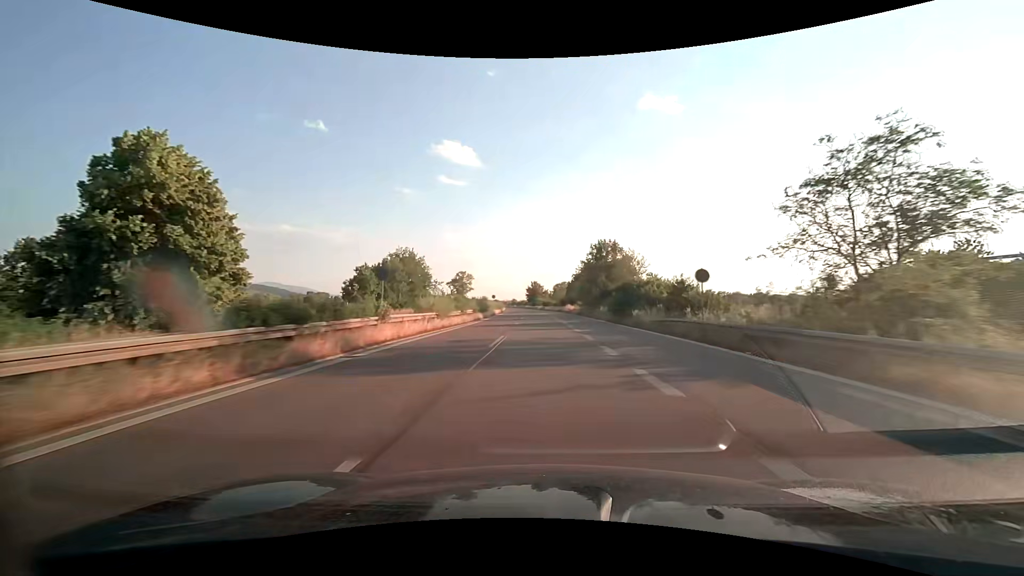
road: trunk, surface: asphalt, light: Day
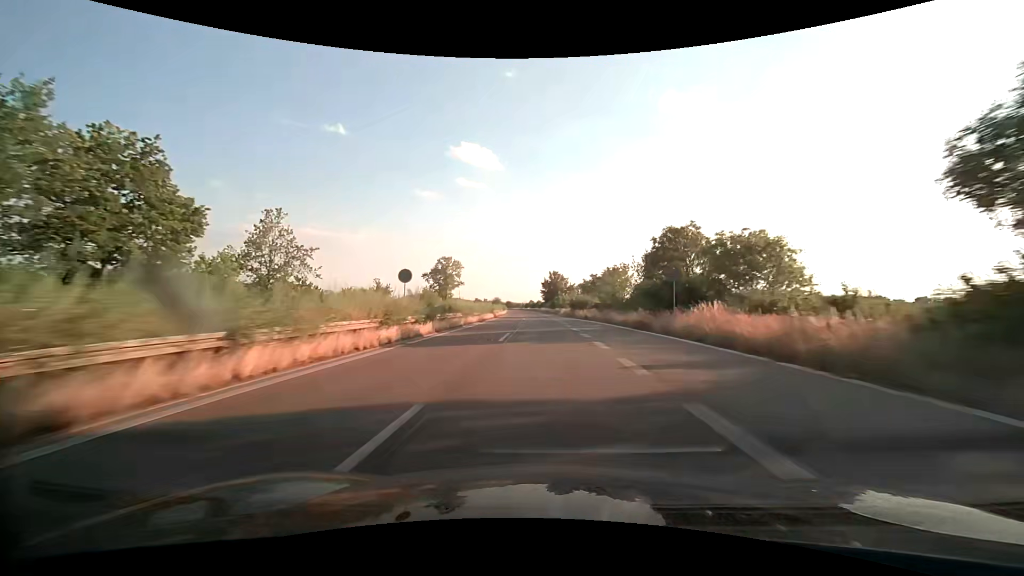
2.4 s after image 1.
(-1.4, +69.6) m; -2°
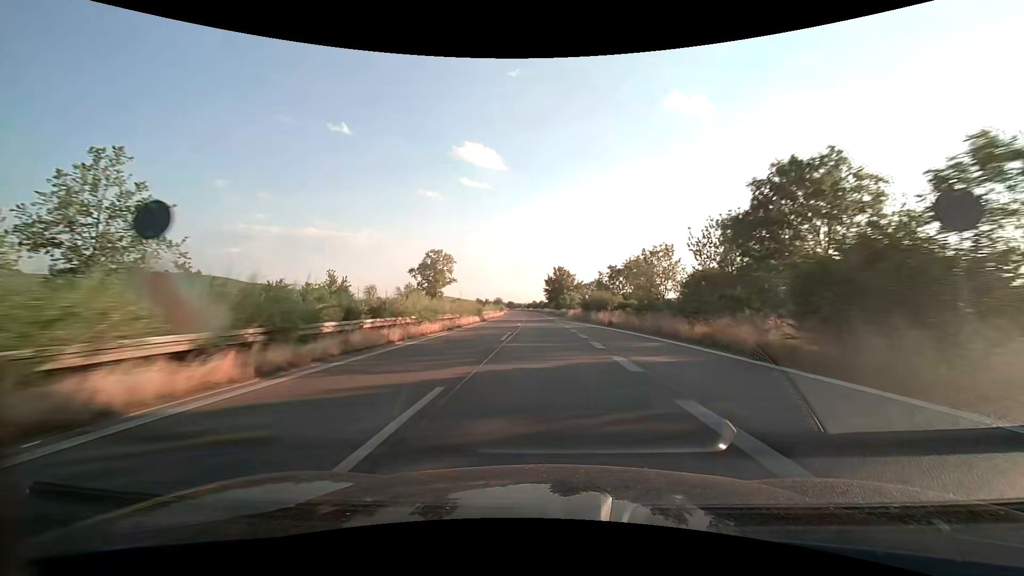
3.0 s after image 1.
(-0.1, +17.4) m; -1°
(0, +10) (0, +20) (0, +30) (0, +40) (-1, +50) (-1, +60) (-1, +70) (-2, +80) (-2, +90) (-2, +100) m
